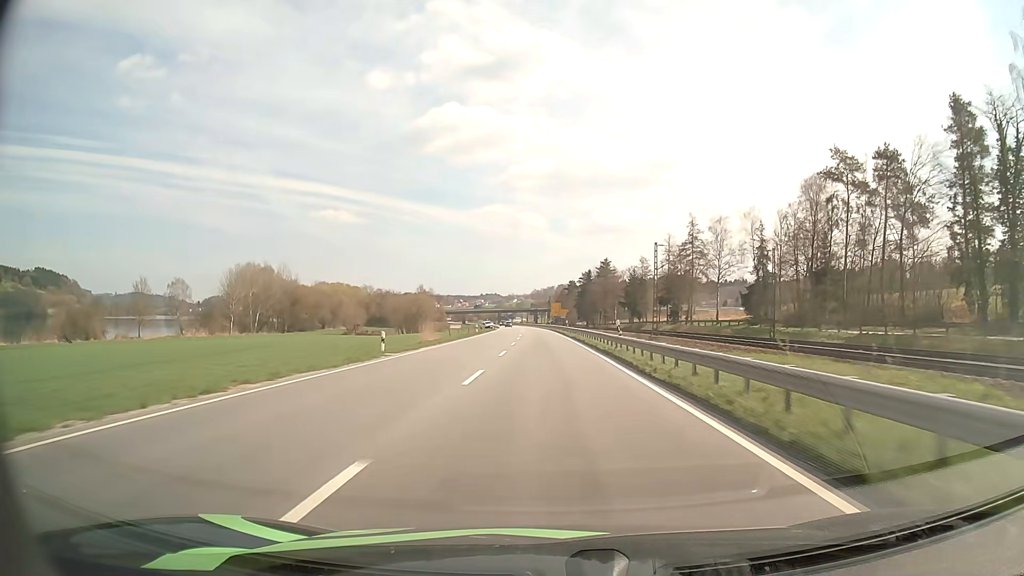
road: primary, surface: asphalt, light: Day
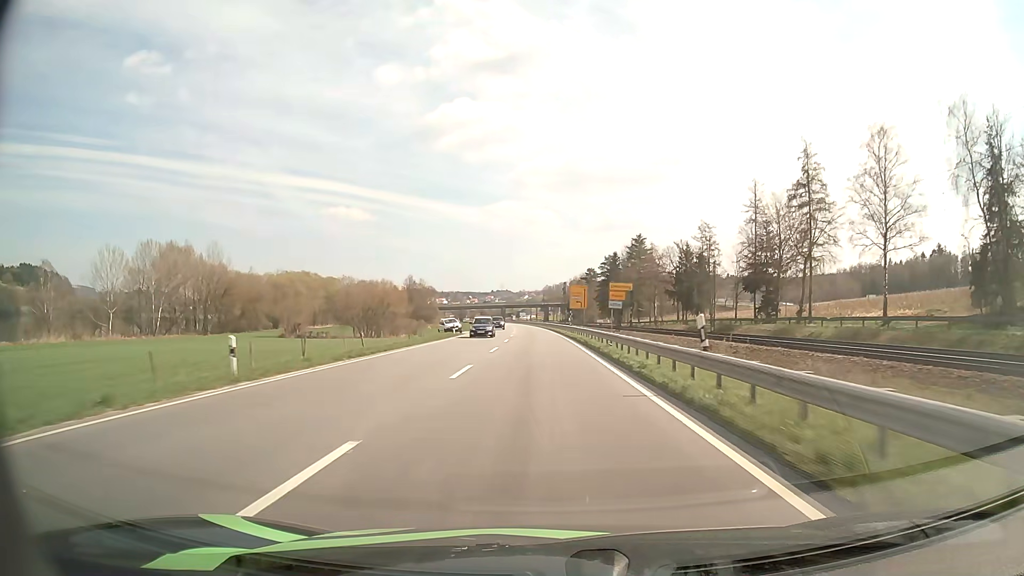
(-0.3, +59.5) m; -1°
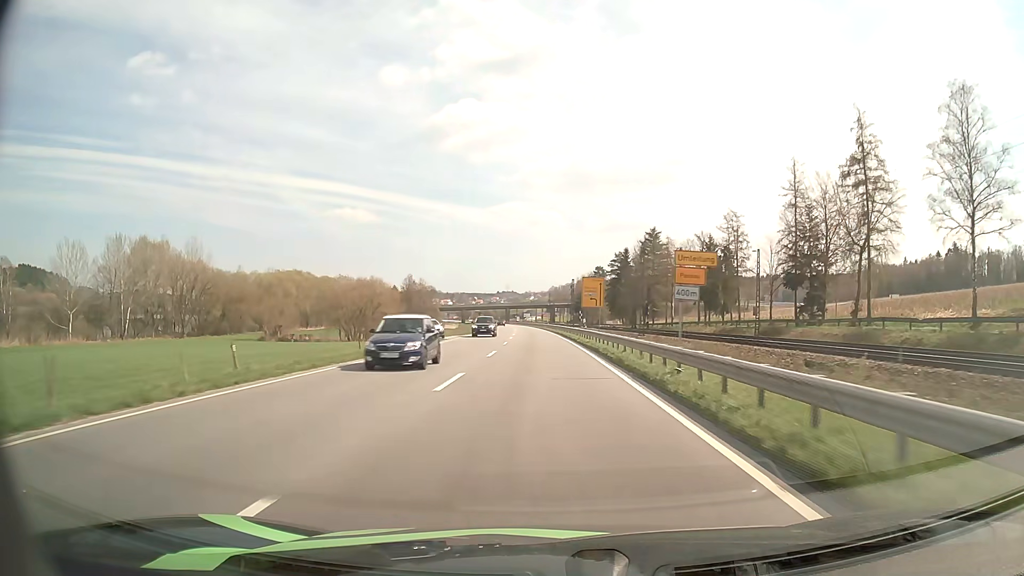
(-0.1, +14.4) m; 0°
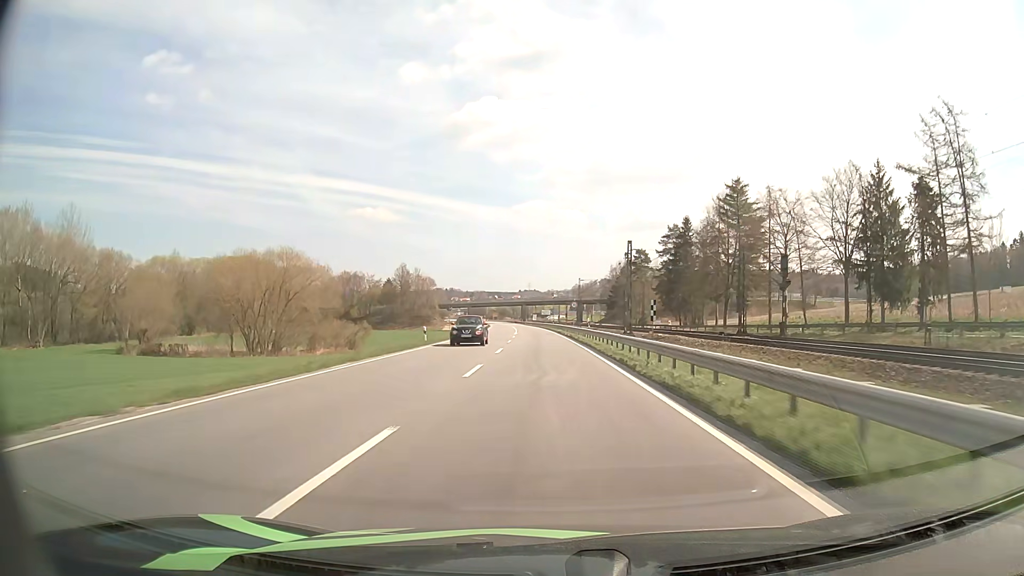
(-1.0, +57.1) m; -2°
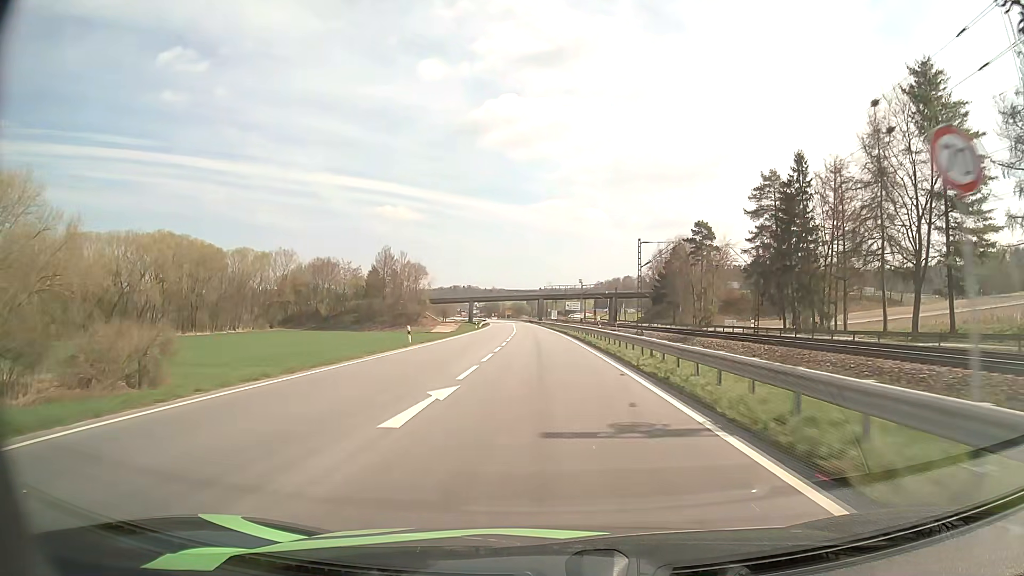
(-0.8, +54.0) m; -2°
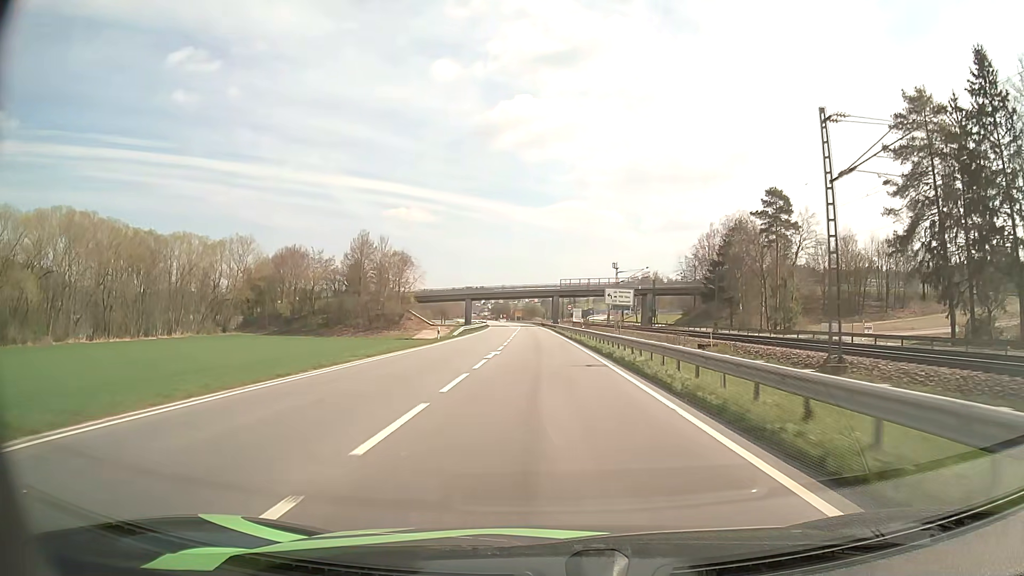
(-0.4, +38.2) m; -1°
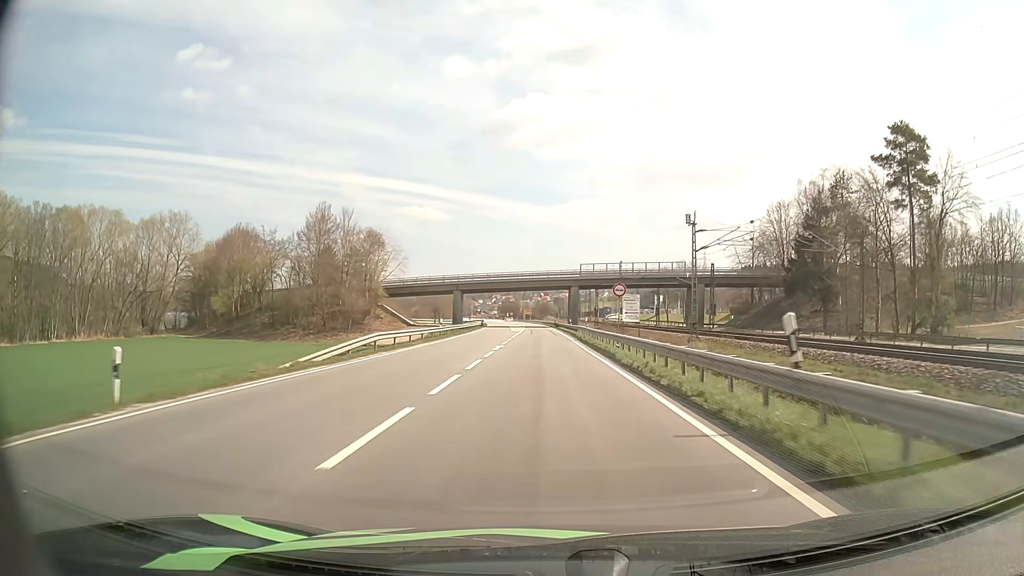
(-0.4, +36.8) m; -1°
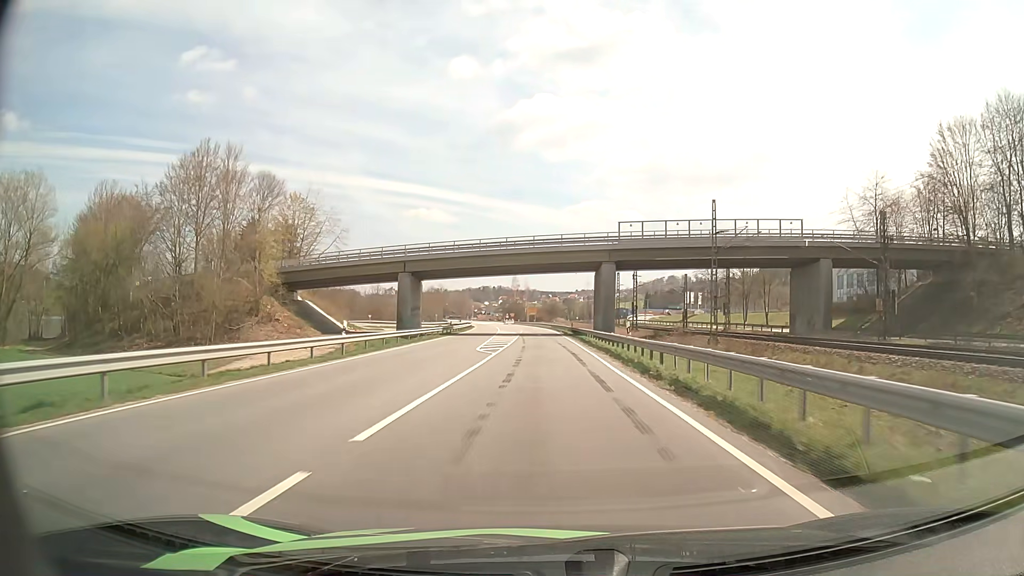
(-0.3, +46.6) m; -1°
(0, +10) (0, +20) (0, +30) (0, +40) (0, +50) (-1, +60) (-1, +70) (-1, +80) (-2, +90) (-2, +100) m
